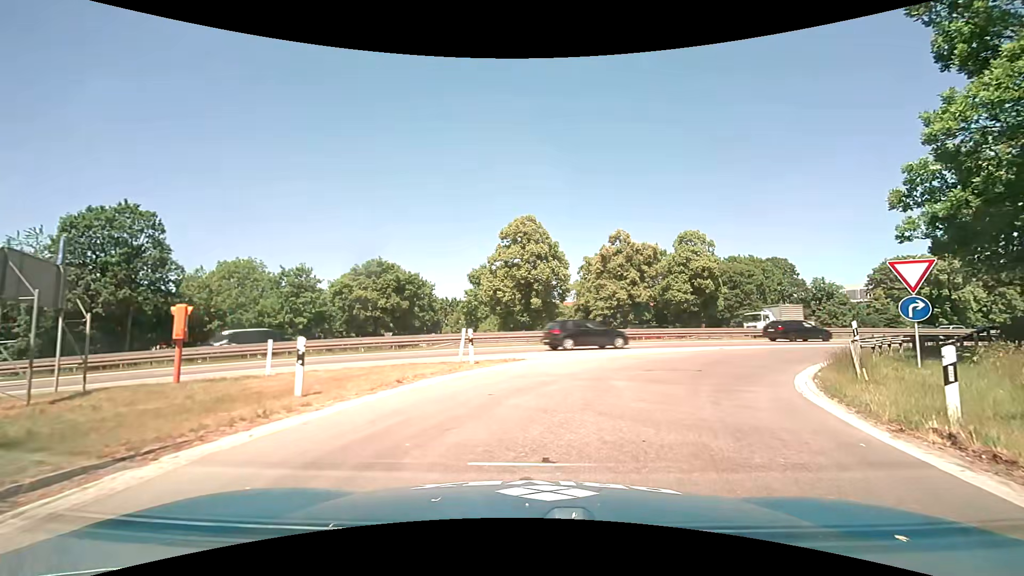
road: motorway_link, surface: asphalt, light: Day
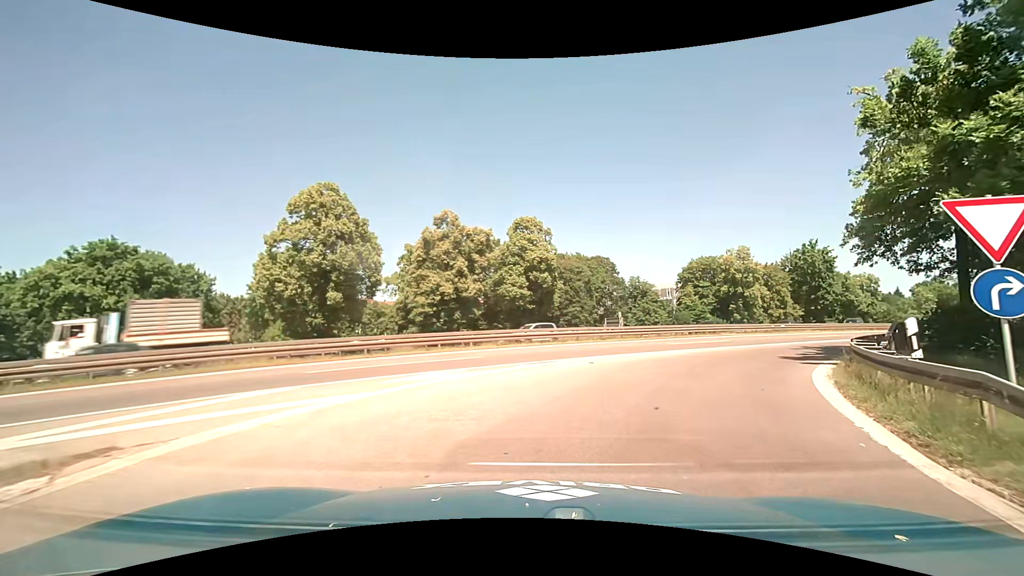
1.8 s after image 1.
(+1.8, +10.9) m; +19°
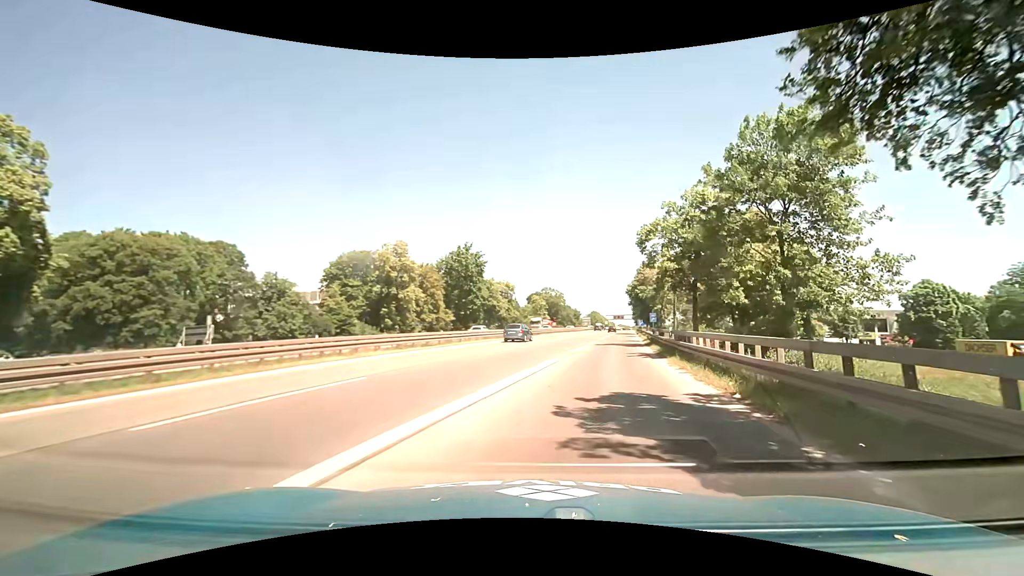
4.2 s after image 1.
(+6.5, +18.7) m; +37°
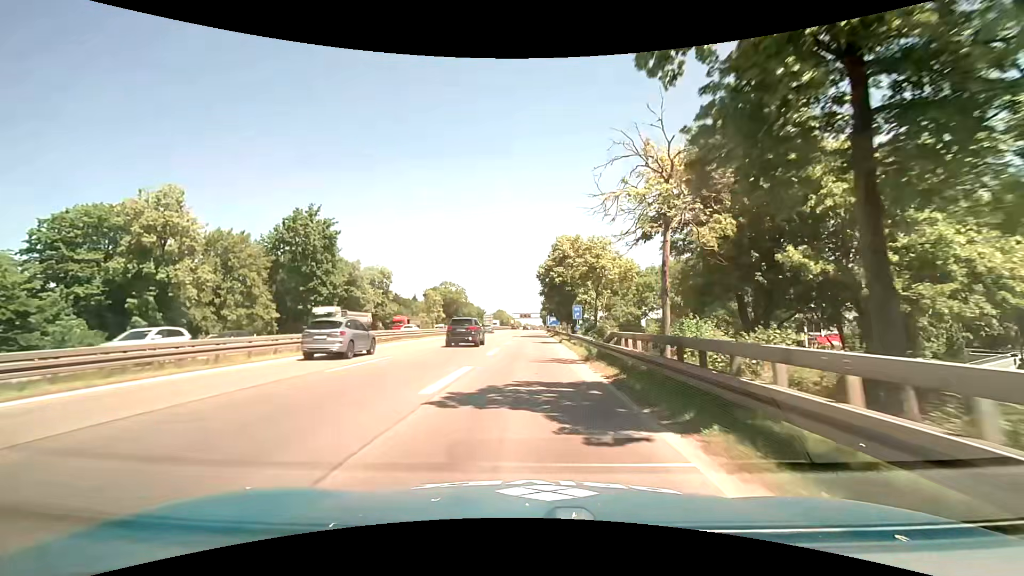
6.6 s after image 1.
(+4.7, +27.6) m; +11°
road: motorway
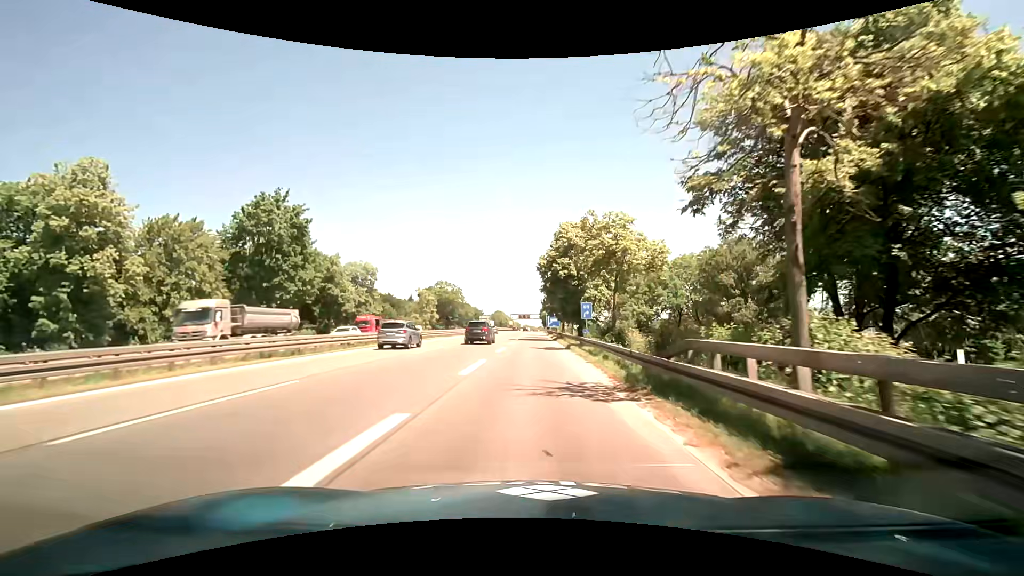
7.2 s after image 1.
(0.0, +8.6) m; 0°
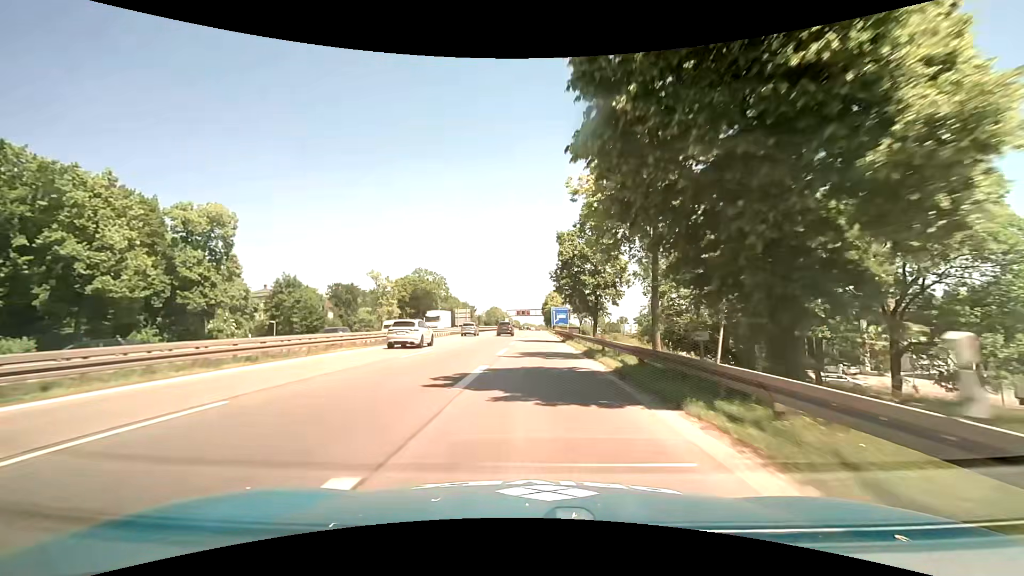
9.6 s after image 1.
(+0.1, +40.2) m; 0°
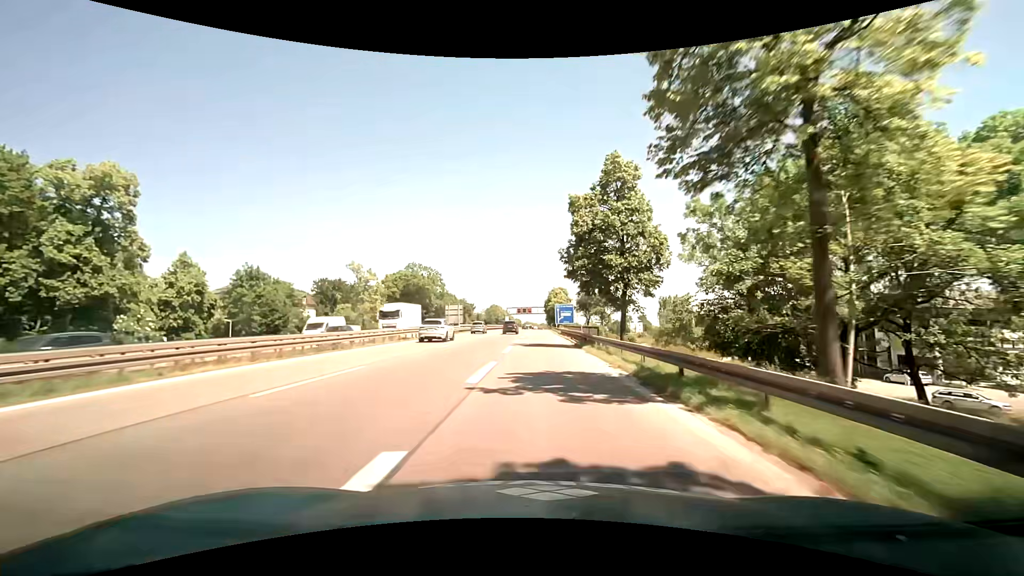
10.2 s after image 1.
(-0.1, +11.4) m; 0°
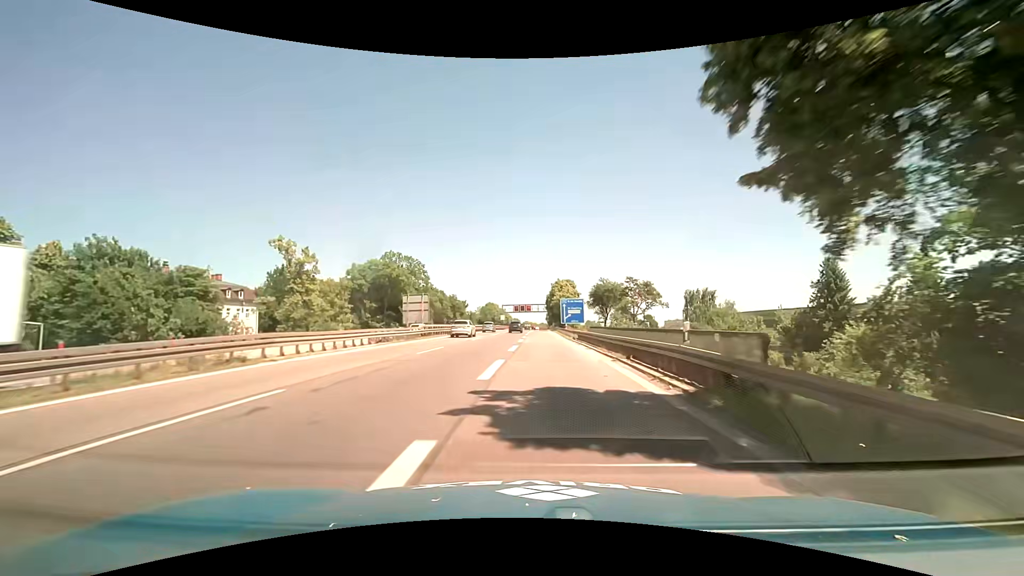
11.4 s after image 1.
(+0.1, +24.2) m; 0°
(0, +10) (0, +20) (0, +30) (0, +40) (0, +50) (0, +60) (0, +70) (0, +80) (0, +90) (0, +100) m
